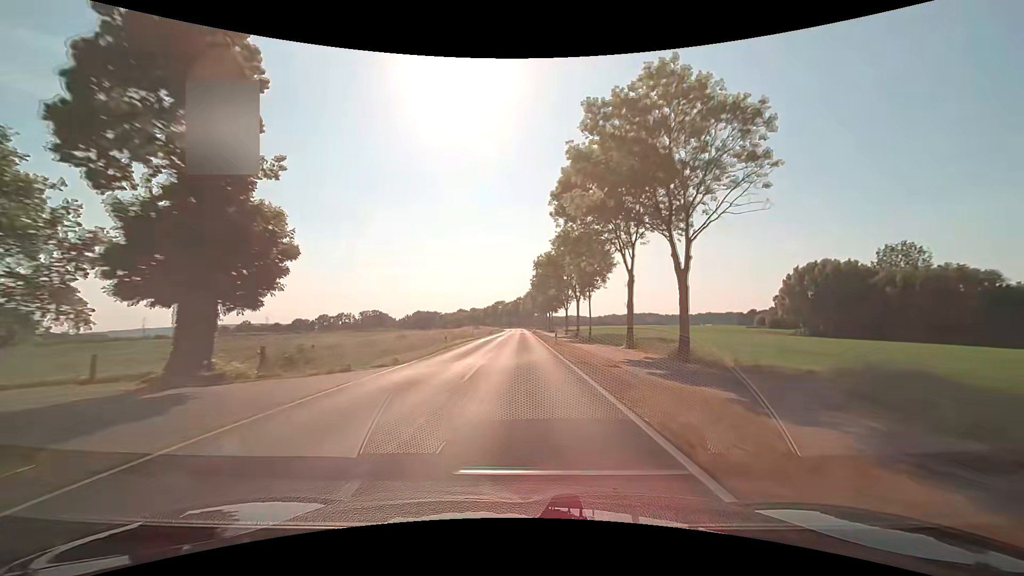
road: secondary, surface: asphalt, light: Day
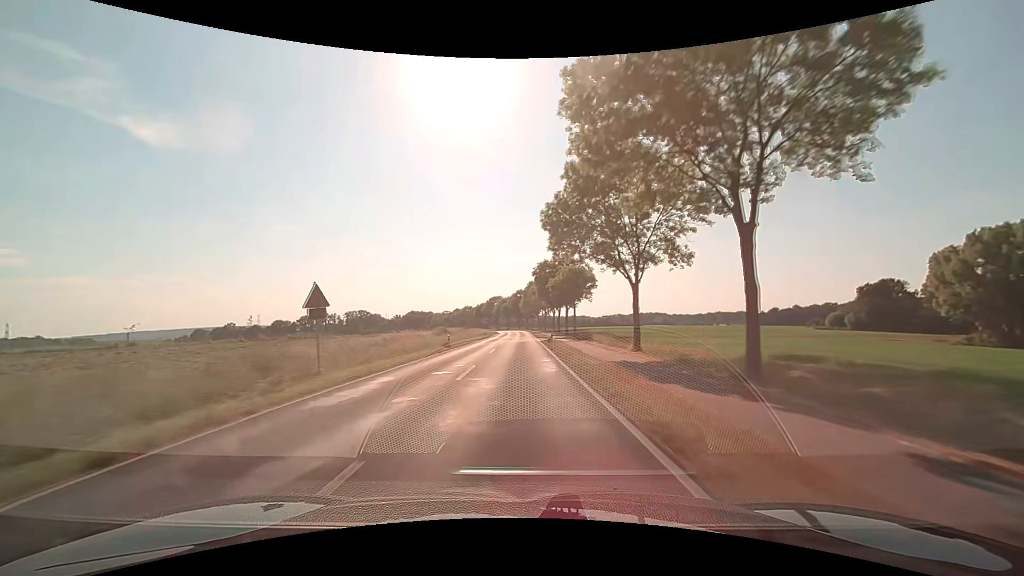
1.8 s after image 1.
(0.0, +47.4) m; 0°
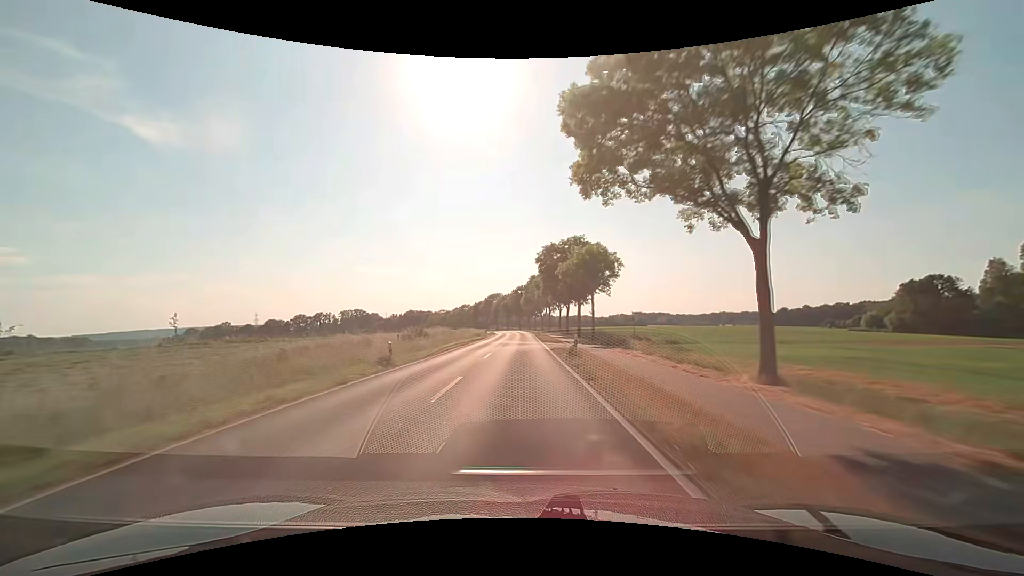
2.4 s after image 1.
(0.0, +15.8) m; 0°
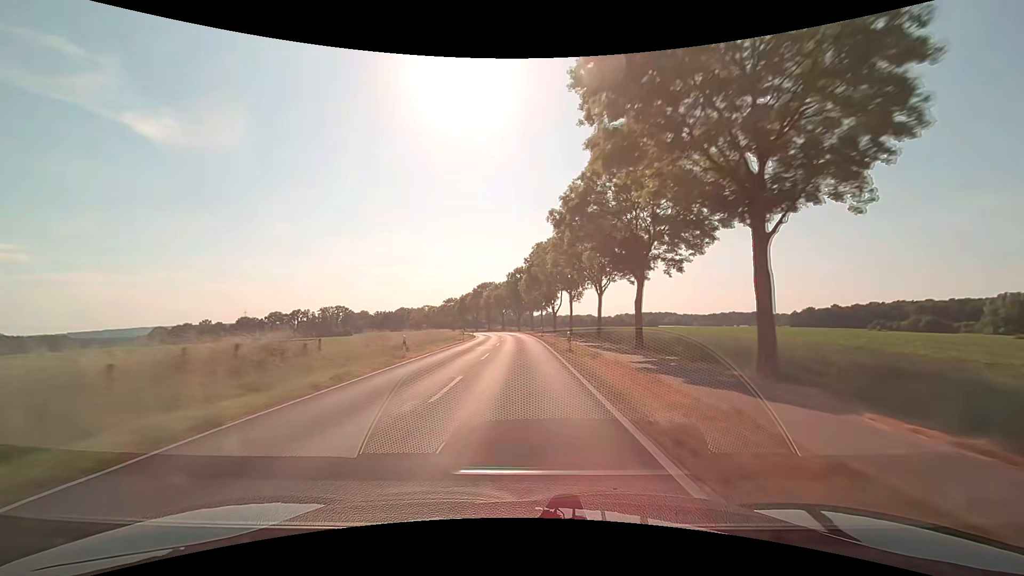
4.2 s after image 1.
(-0.1, +47.4) m; 0°
(0, +10) (0, +20) (0, +30) (0, +40) (0, +50) (-1, +60) (-2, +70) (-3, +80) (-4, +90) (-6, +100) m
